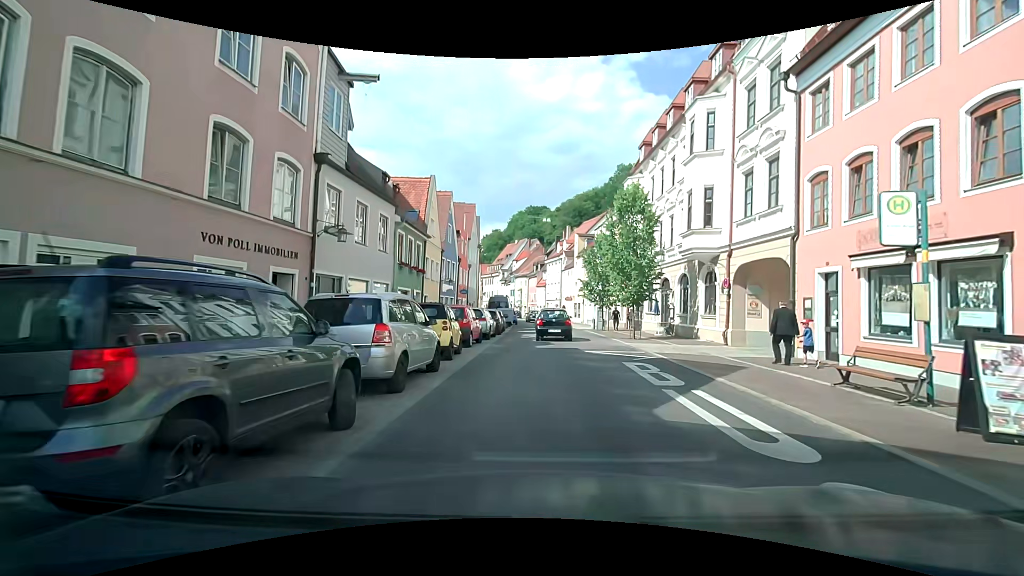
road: residential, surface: asphalt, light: Day
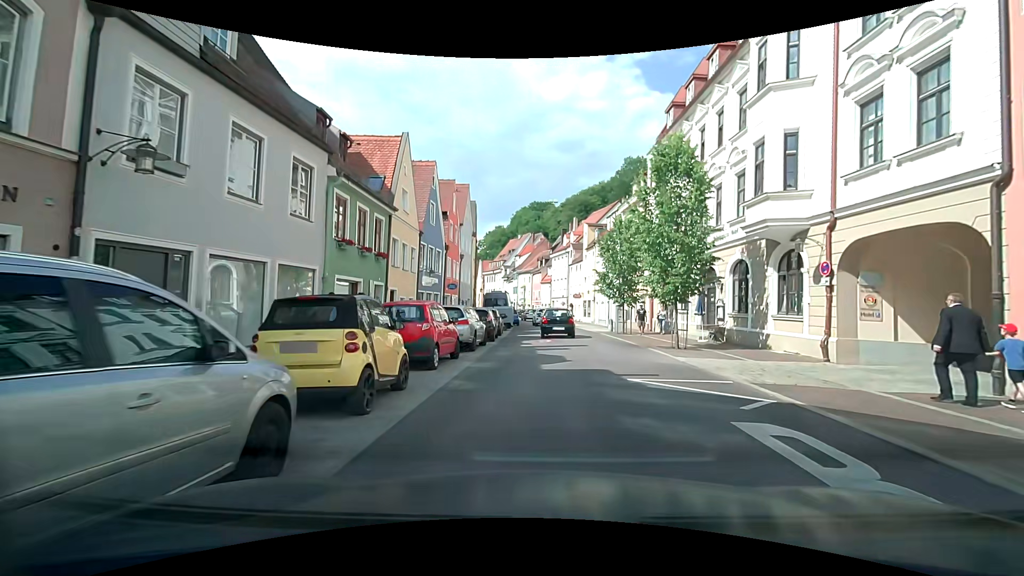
(+0.1, +7.1) m; +1°
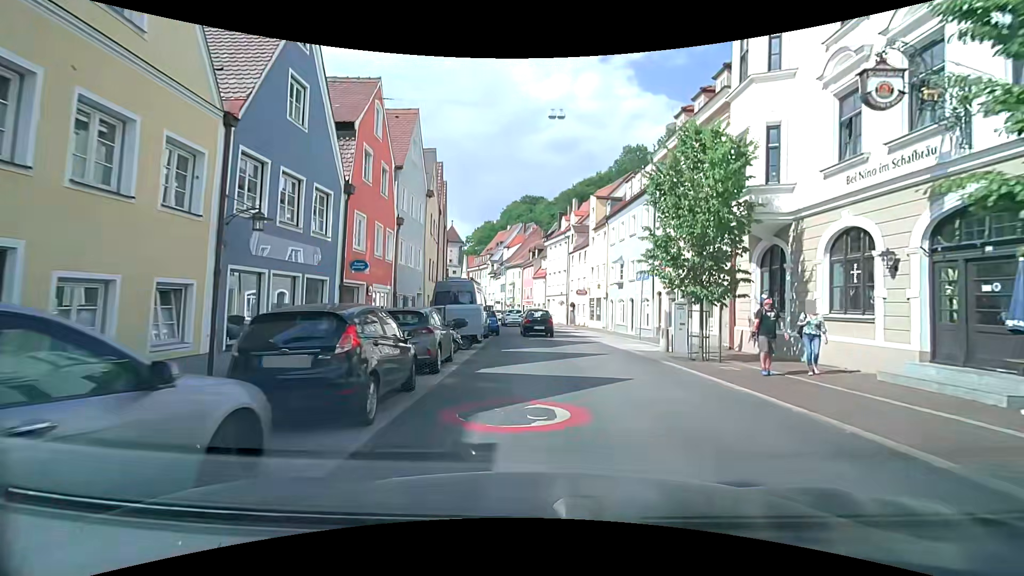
(+0.3, +15.3) m; +1°
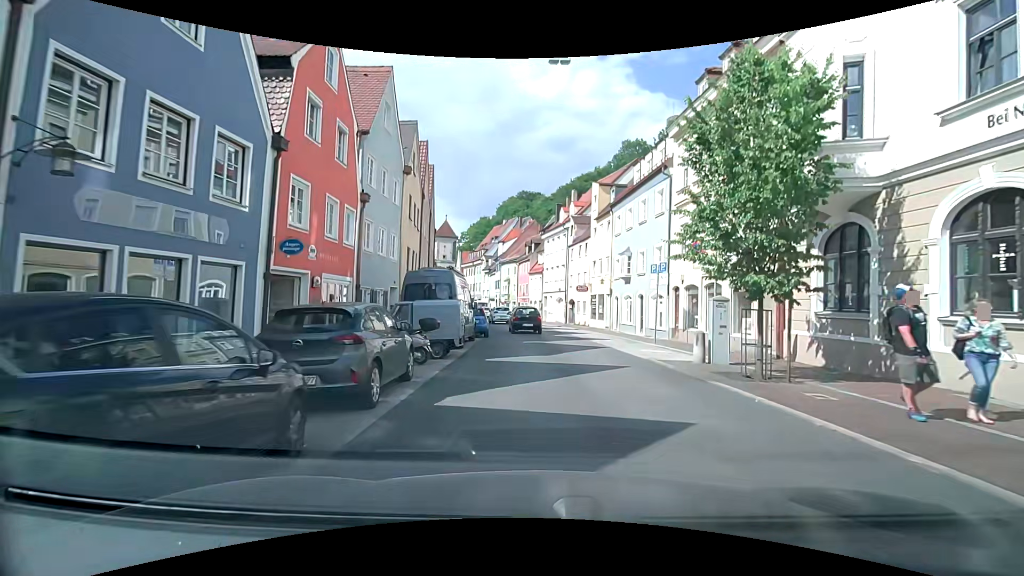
(0.0, +4.1) m; 0°
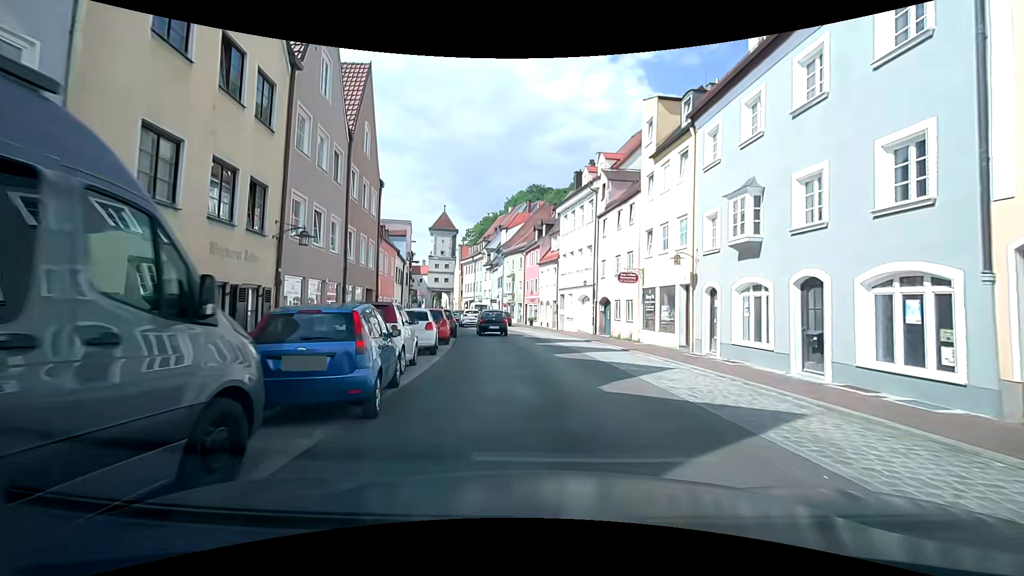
(+0.2, +16.9) m; -1°
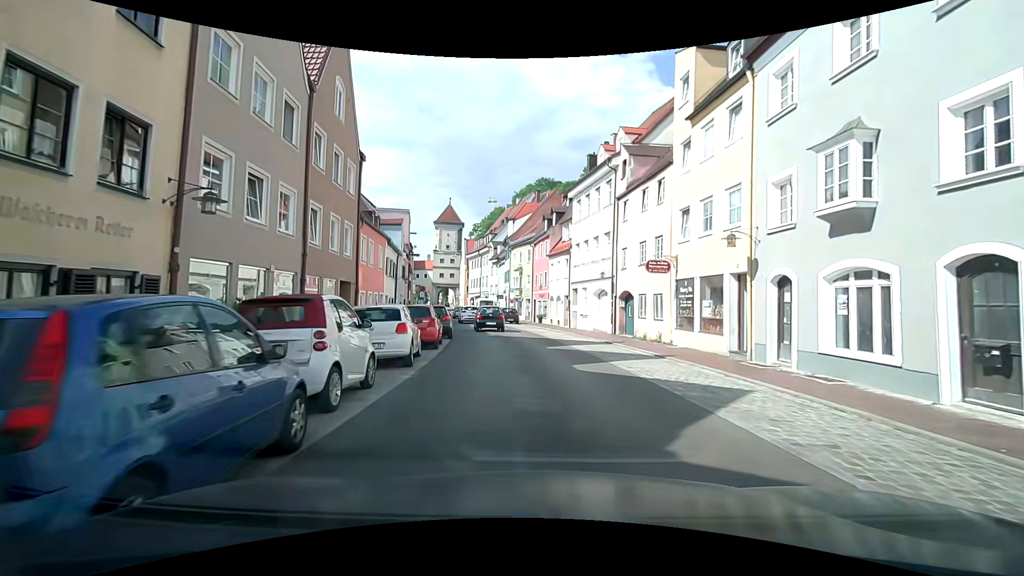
(0.0, +4.1) m; 0°
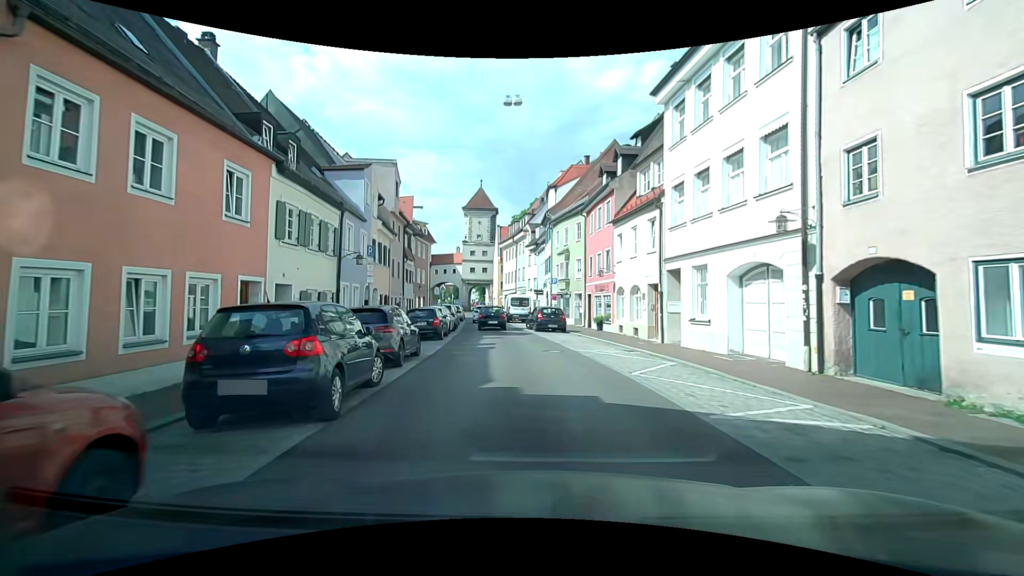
(-0.6, +16.2) m; -4°
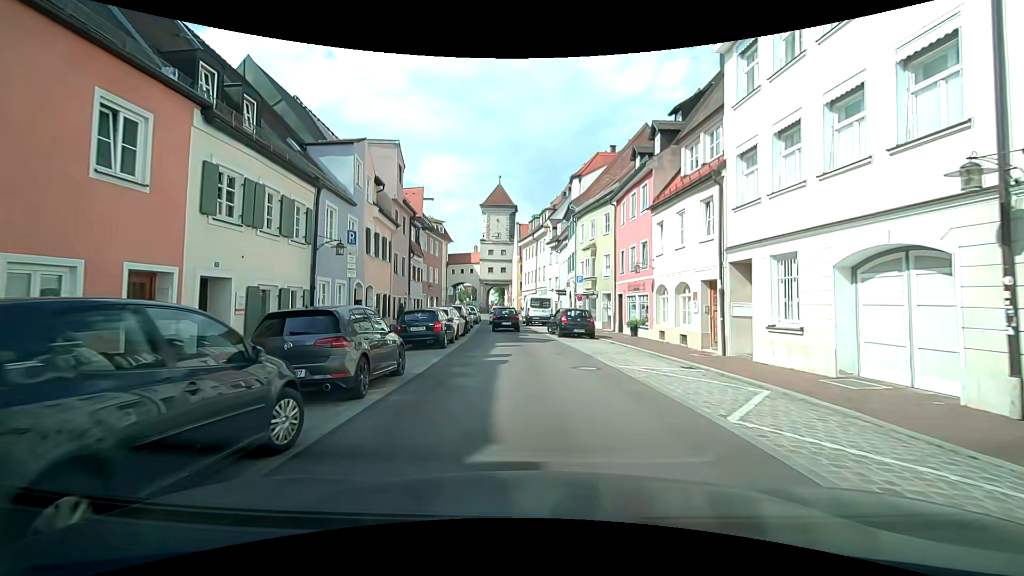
(-0.2, +4.0) m; -3°
